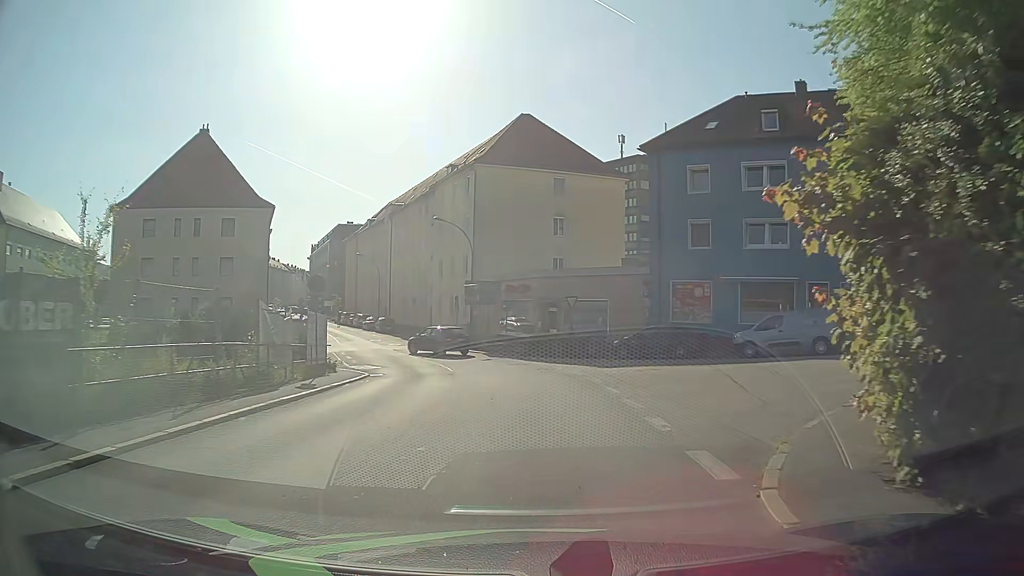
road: tertiary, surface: asphalt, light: Day
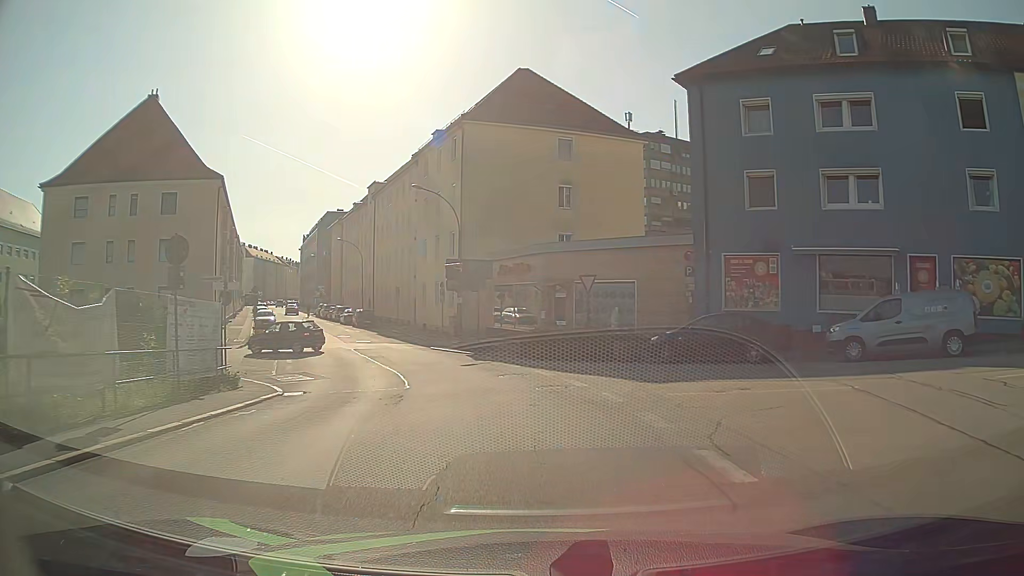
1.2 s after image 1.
(0.0, +9.2) m; -1°
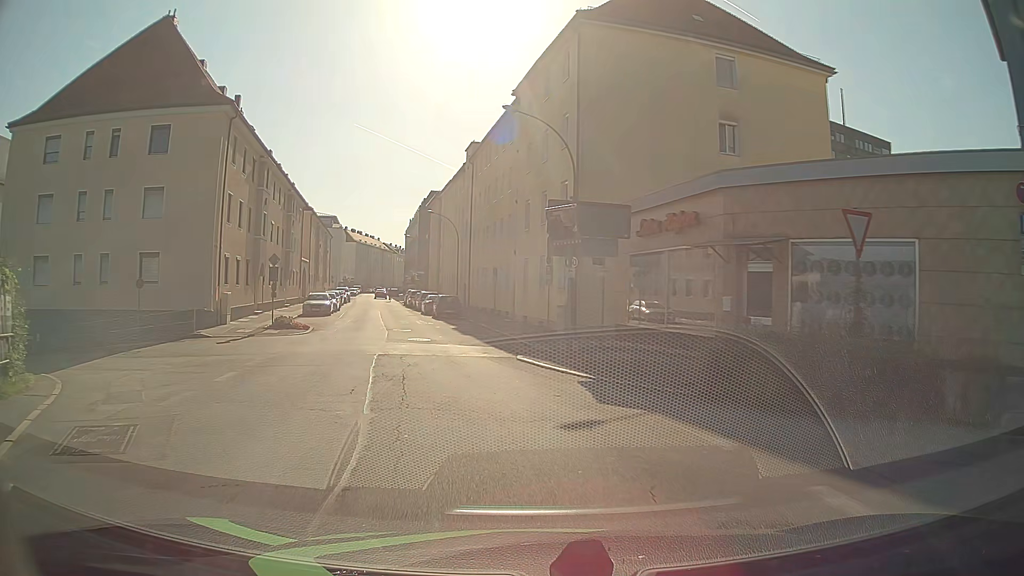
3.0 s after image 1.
(-0.9, +13.7) m; -10°
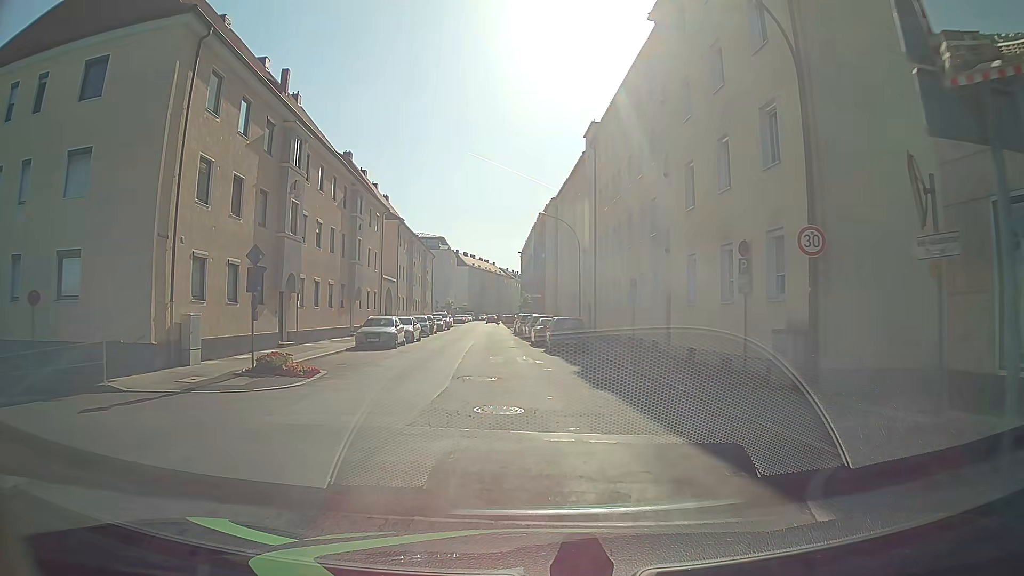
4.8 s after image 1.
(-1.3, +13.3) m; -10°
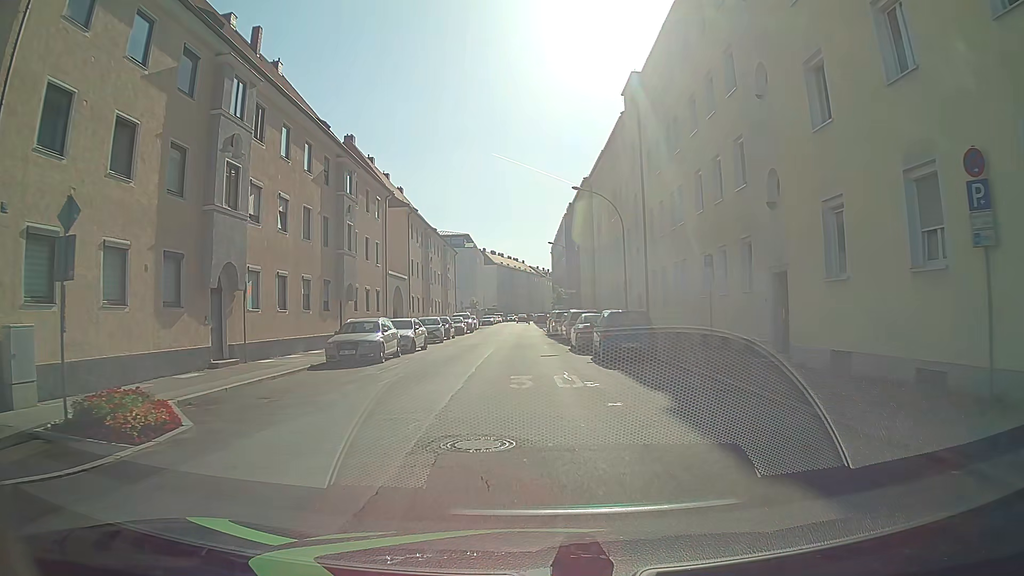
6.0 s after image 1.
(-0.3, +8.8) m; -4°
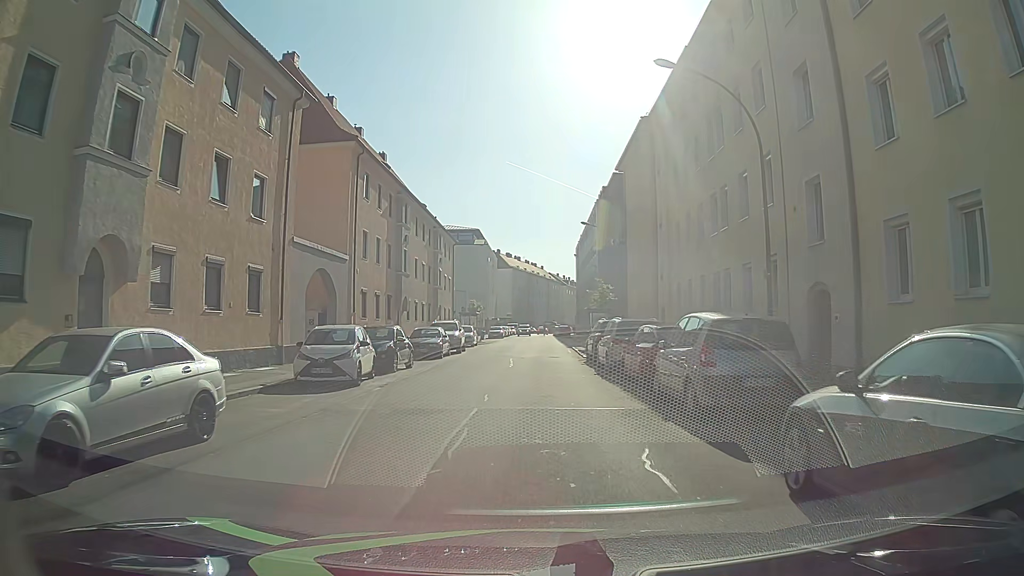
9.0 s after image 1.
(-0.2, +21.8) m; 0°
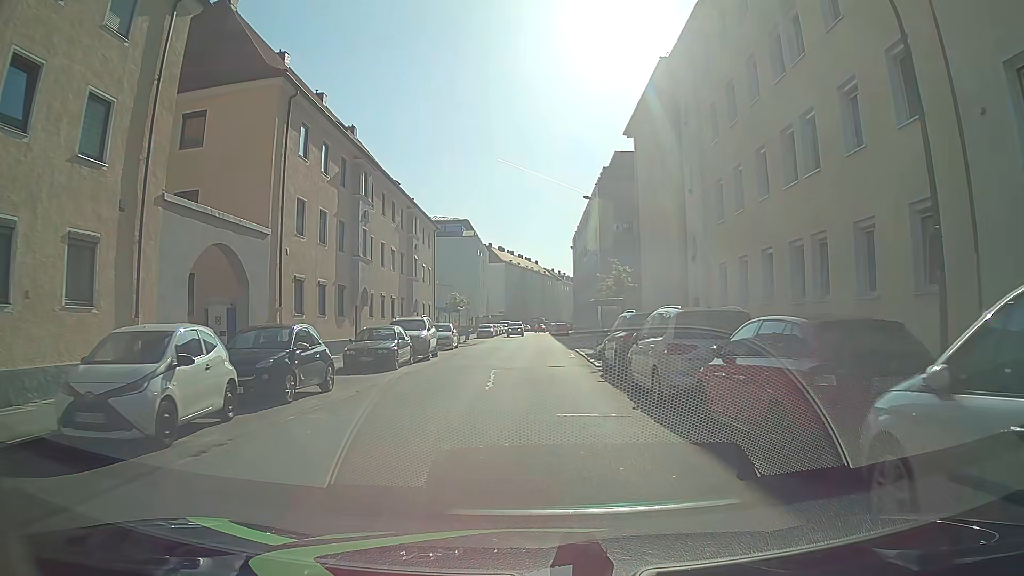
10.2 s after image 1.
(-0.1, +8.8) m; -2°
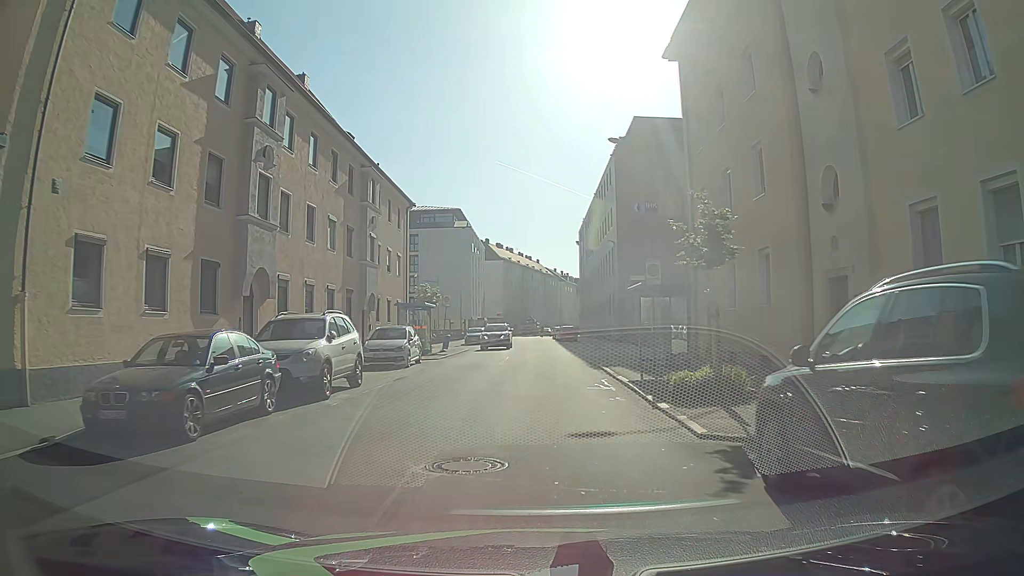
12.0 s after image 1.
(+0.1, +13.4) m; +1°
